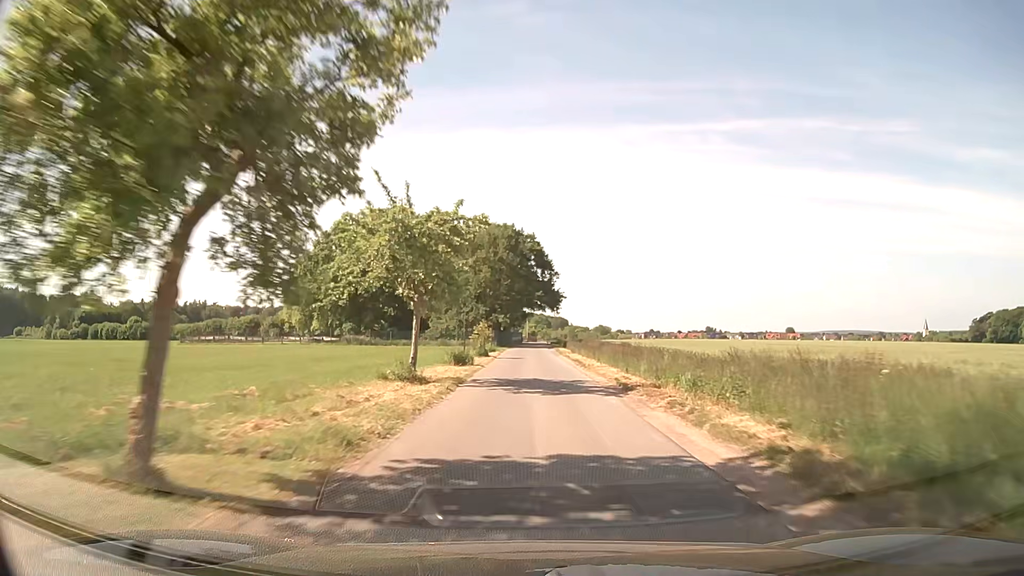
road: unclassified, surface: asphalt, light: Day
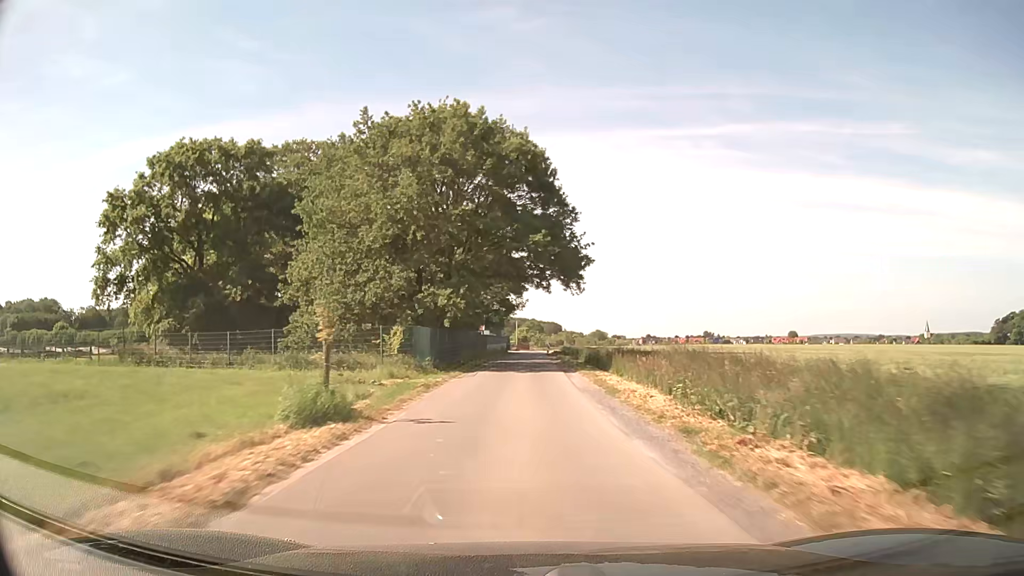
(+0.5, +43.1) m; +1°
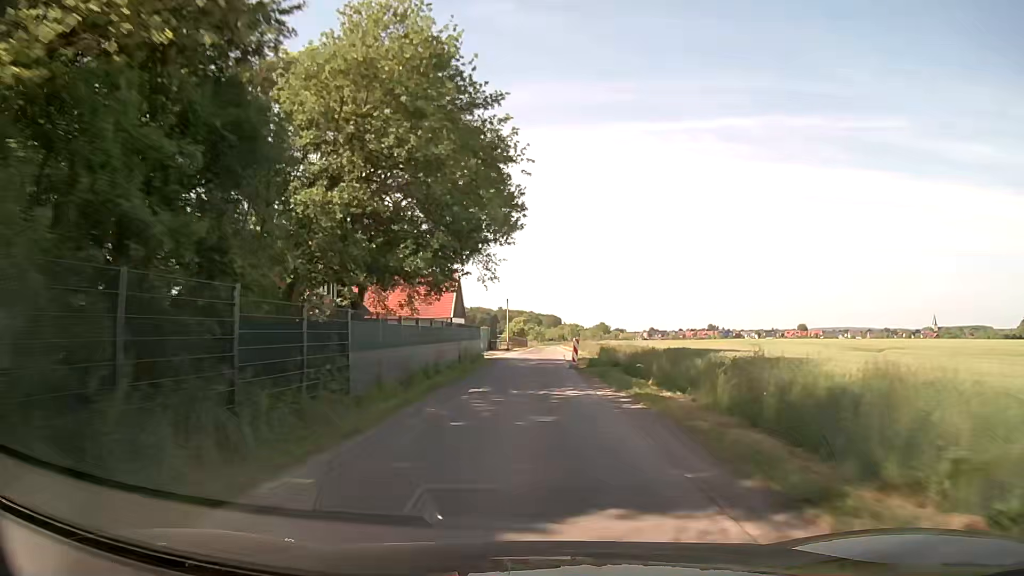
(0.0, +42.5) m; 0°
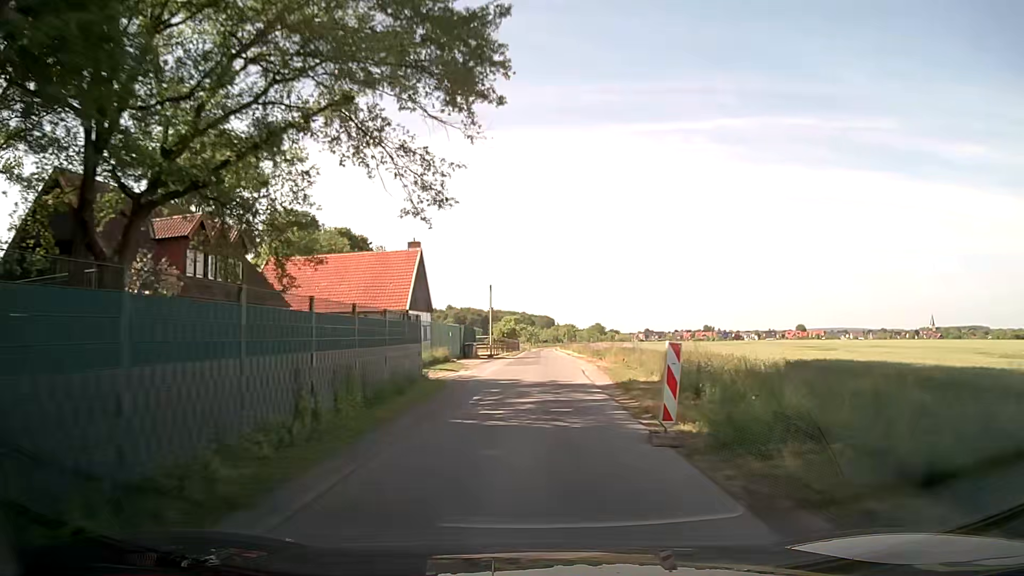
(+0.1, +20.5) m; 0°
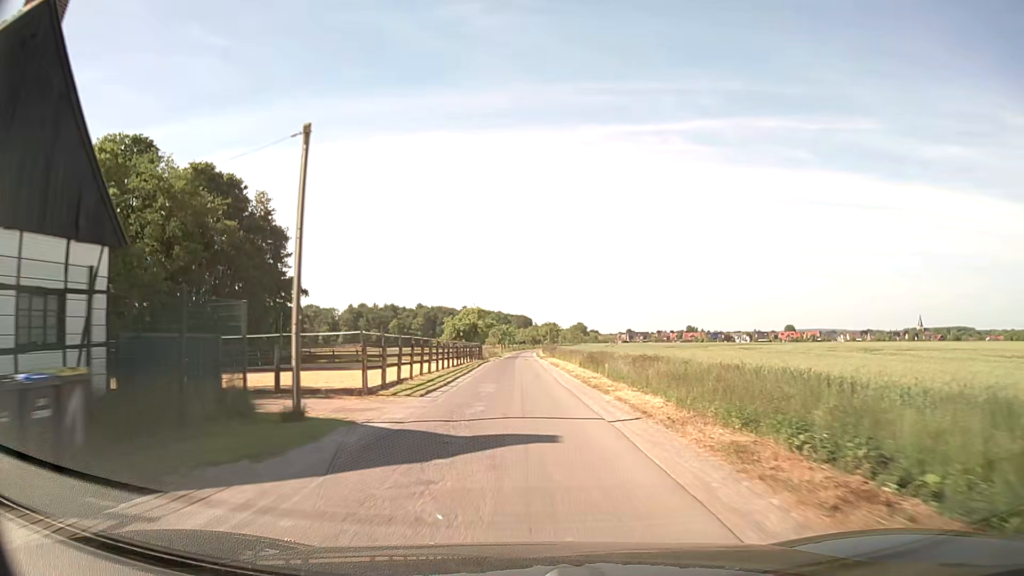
(+1.0, +39.6) m; +2°
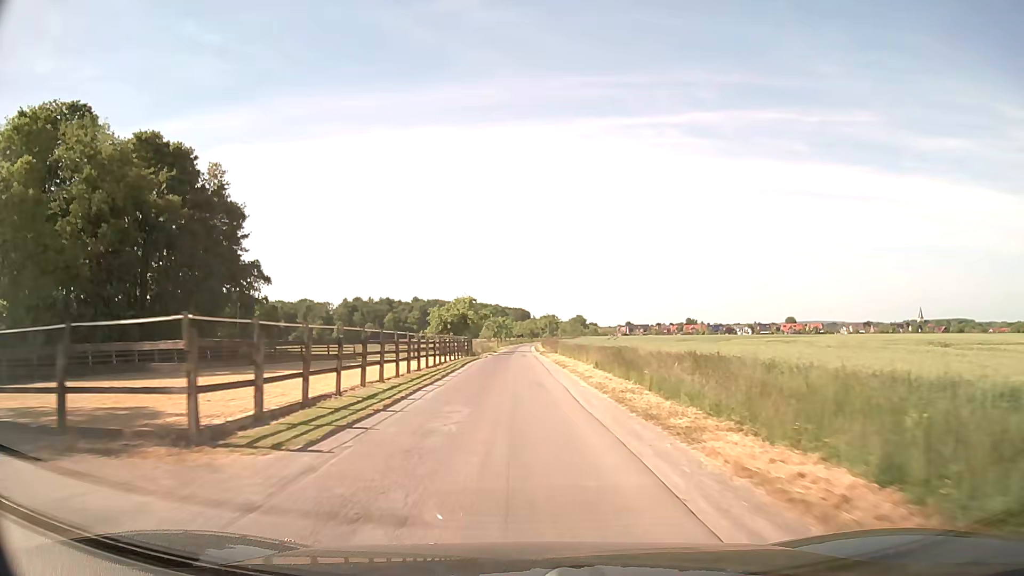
(0.0, +9.7) m; 0°
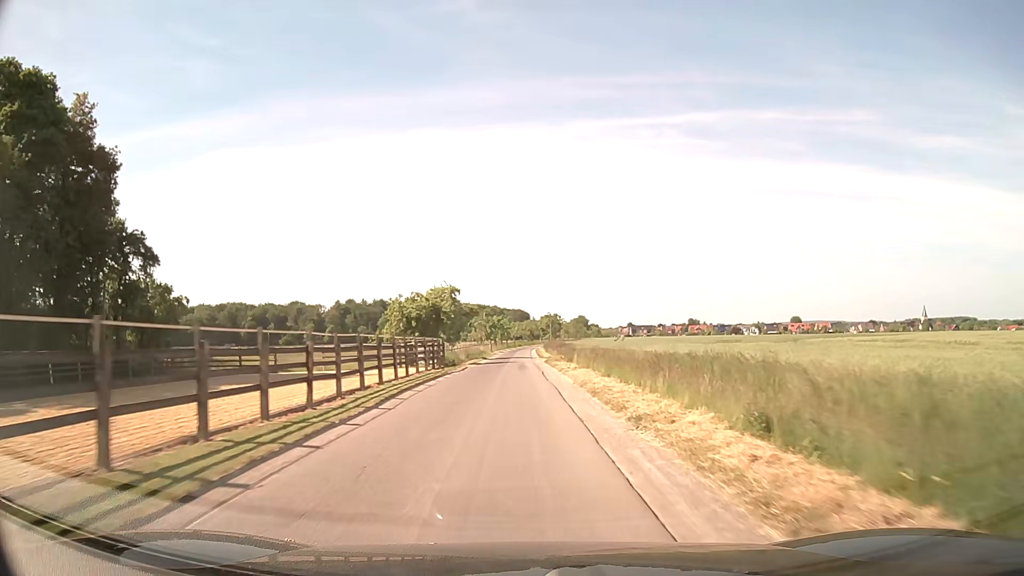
(-0.1, +19.6) m; 0°
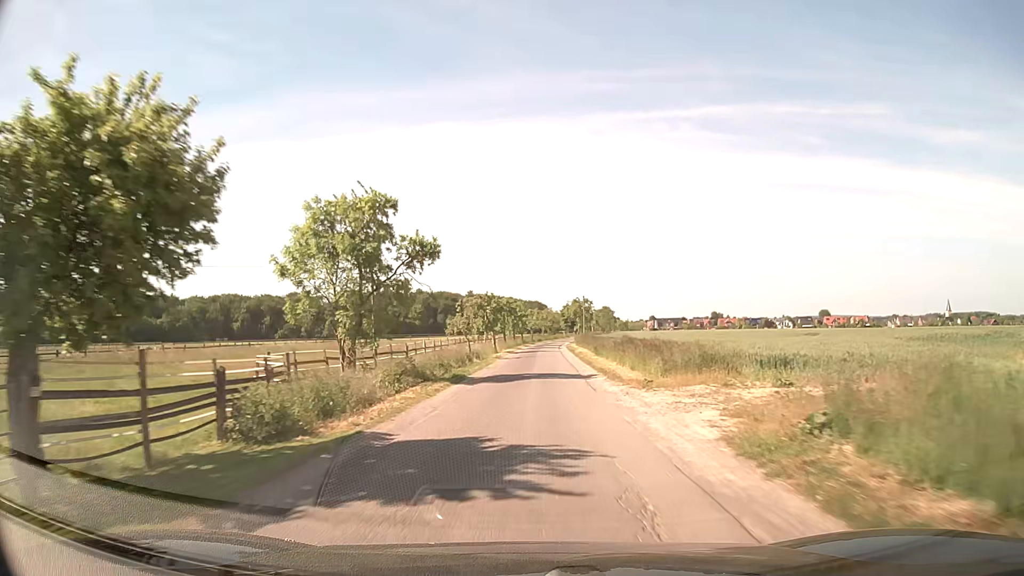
(-0.9, +39.0) m; -1°
